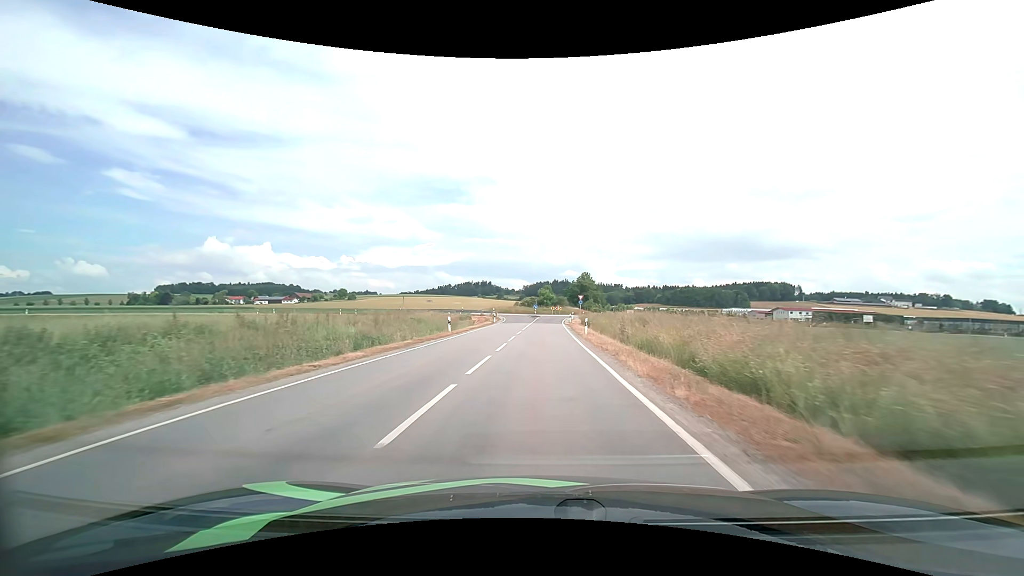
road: tertiary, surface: asphalt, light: Day
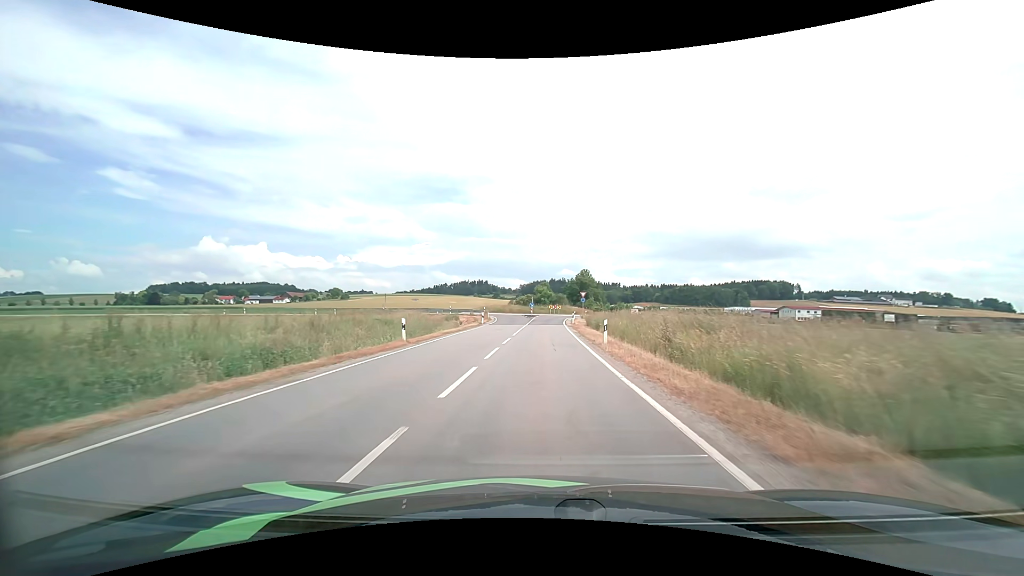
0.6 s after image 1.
(0.0, +9.4) m; 0°
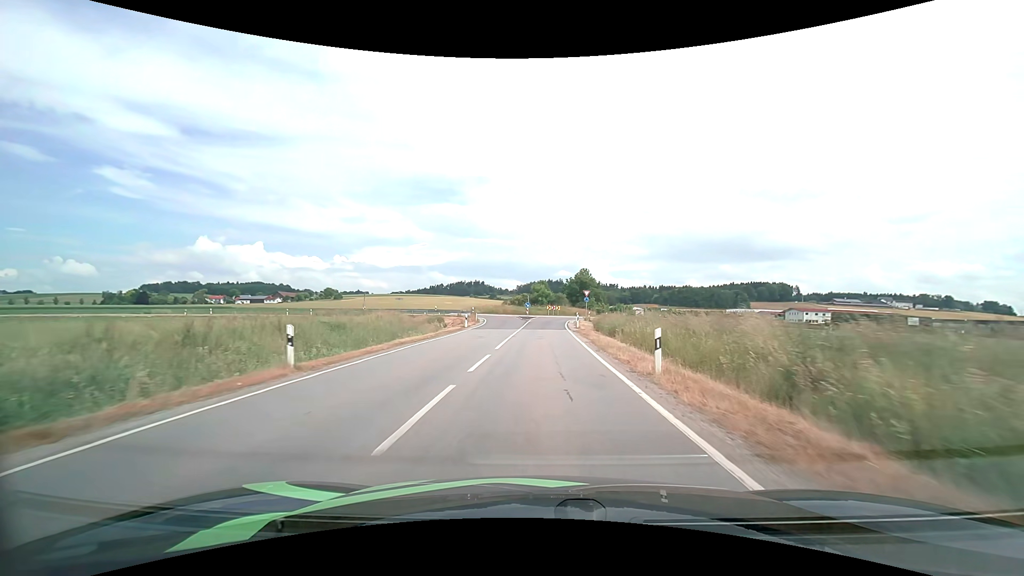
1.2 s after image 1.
(0.0, +9.0) m; 0°
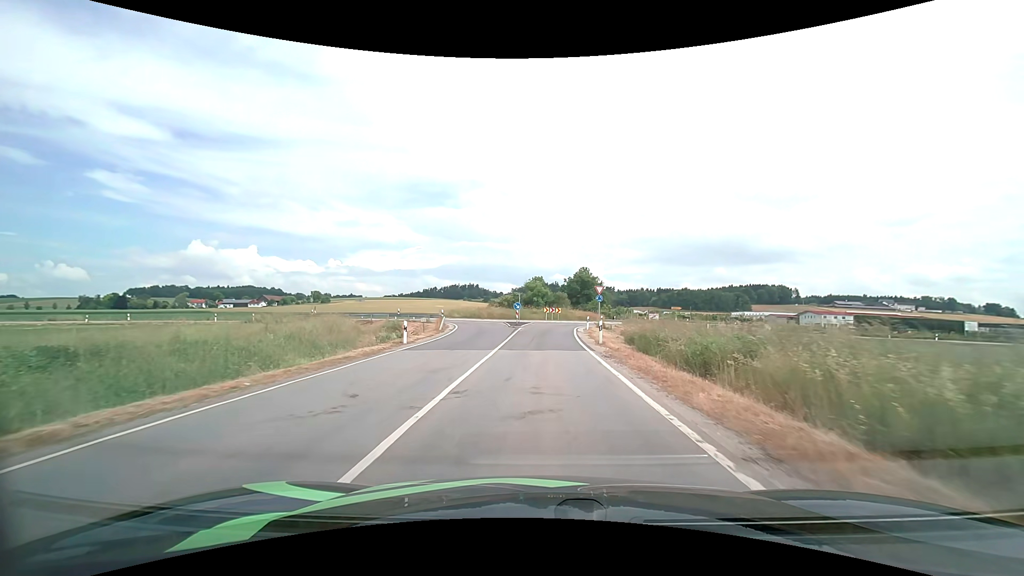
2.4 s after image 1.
(+0.1, +16.6) m; +1°
